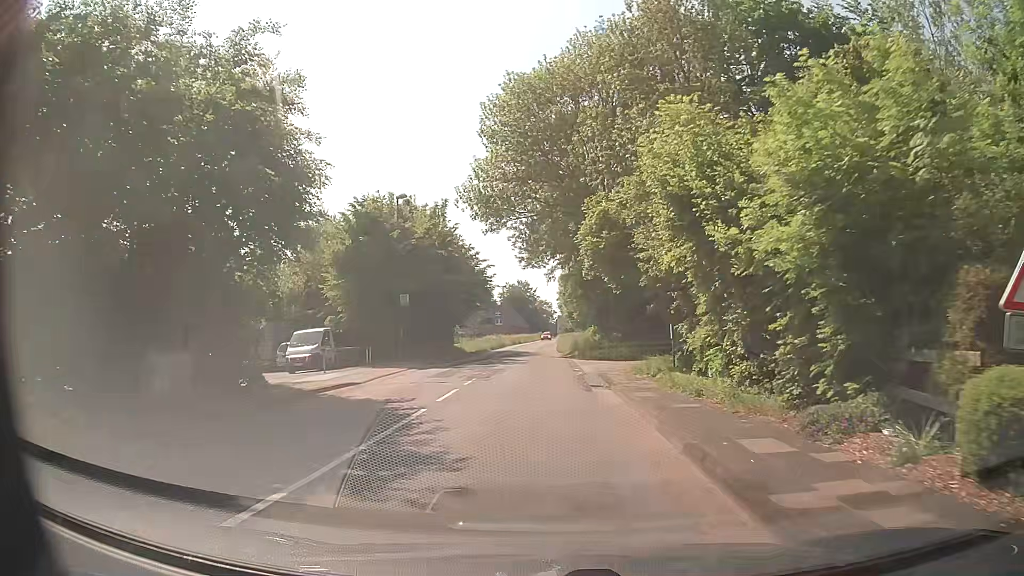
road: secondary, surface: asphalt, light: Day
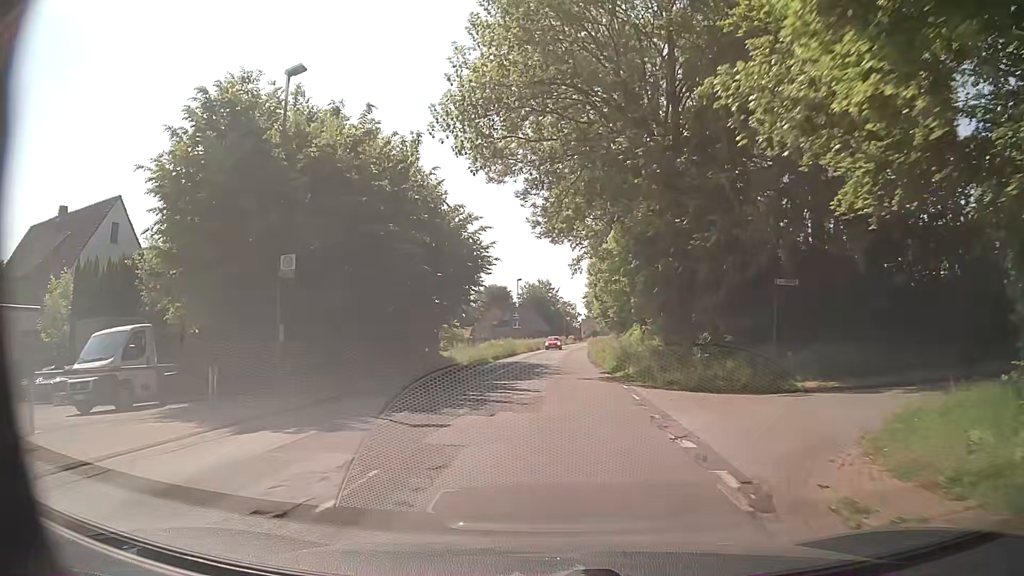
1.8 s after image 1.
(-0.5, +19.1) m; -3°
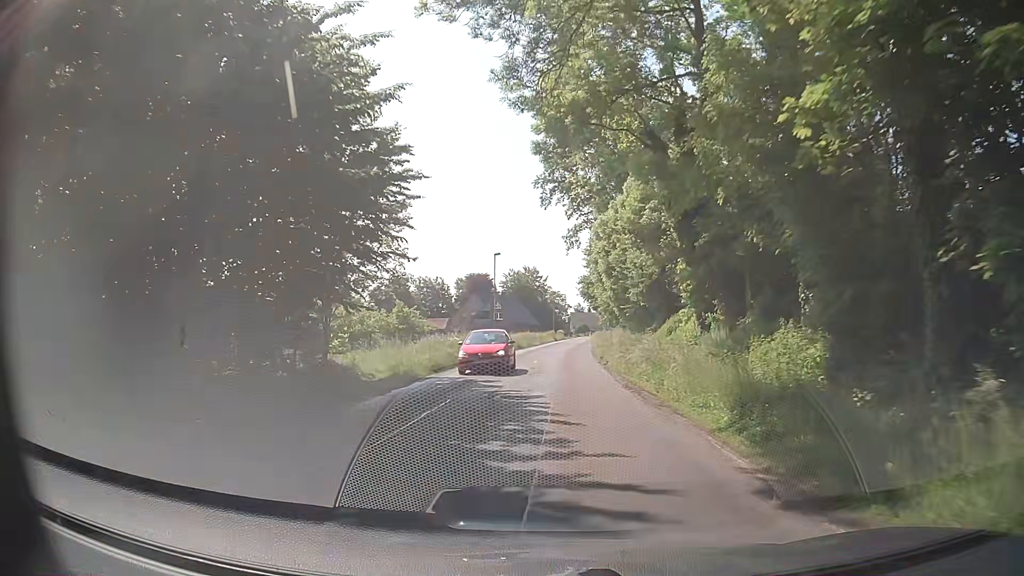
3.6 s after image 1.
(+0.2, +20.4) m; +2°
(0, +10) (0, +20) (+1, +30) (+1, +40) (+2, +50) (+2, +60) (+3, +70) (+4, +80) (+5, +90) (+6, +100) m
